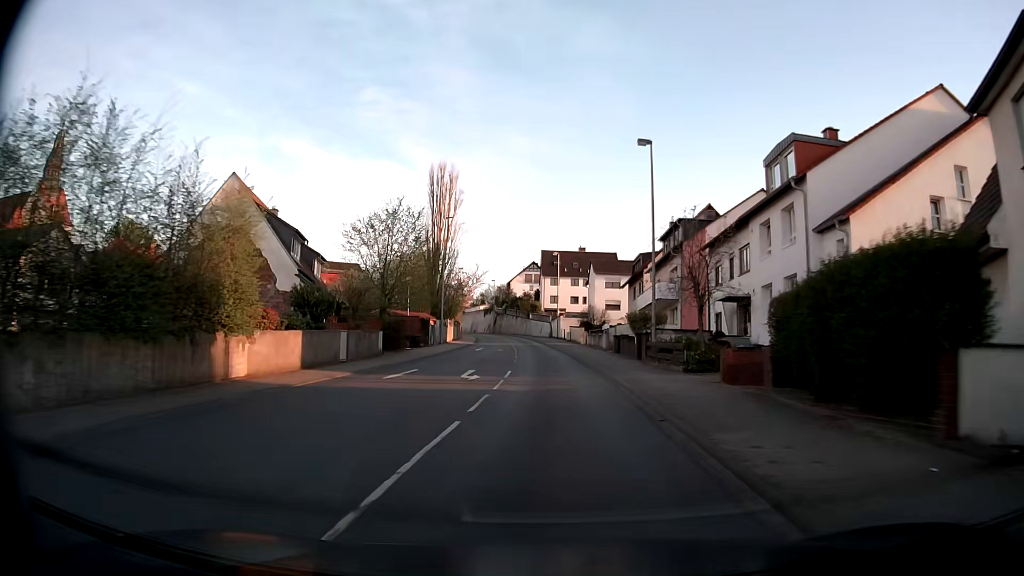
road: secondary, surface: asphalt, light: Day
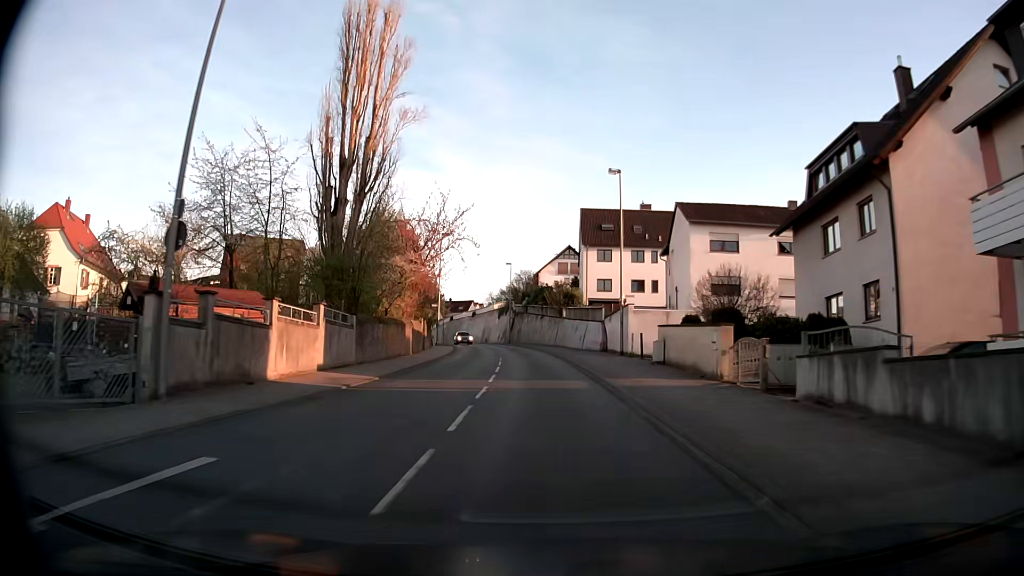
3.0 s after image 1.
(-1.1, +43.4) m; -3°
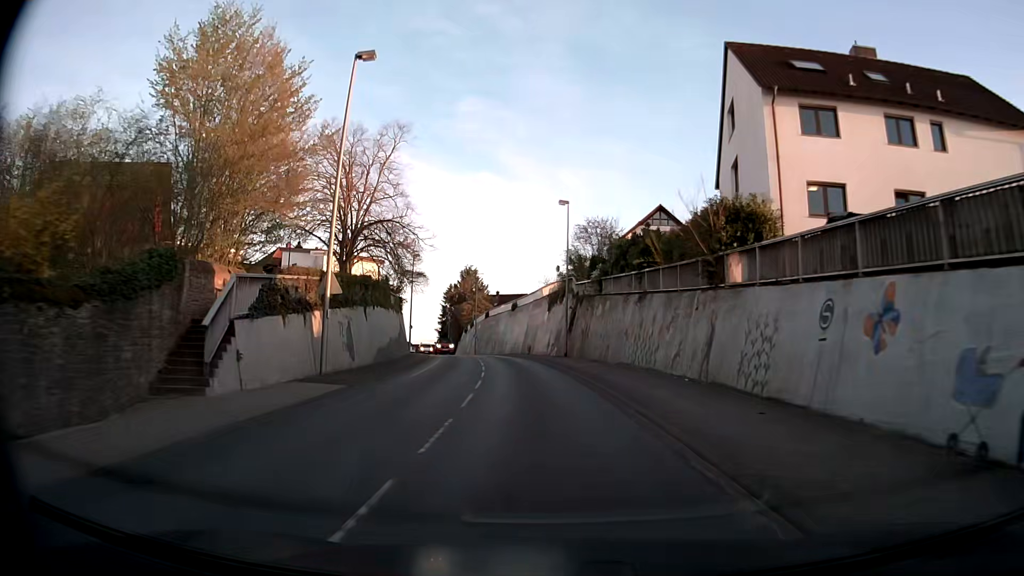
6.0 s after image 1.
(-1.7, +42.2) m; -6°
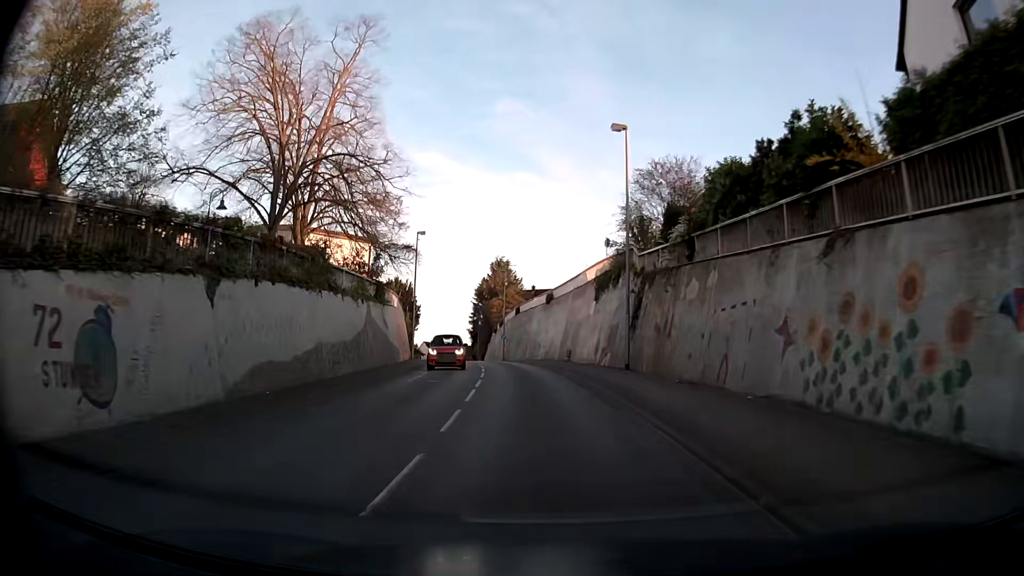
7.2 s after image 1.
(-0.3, +16.4) m; -3°
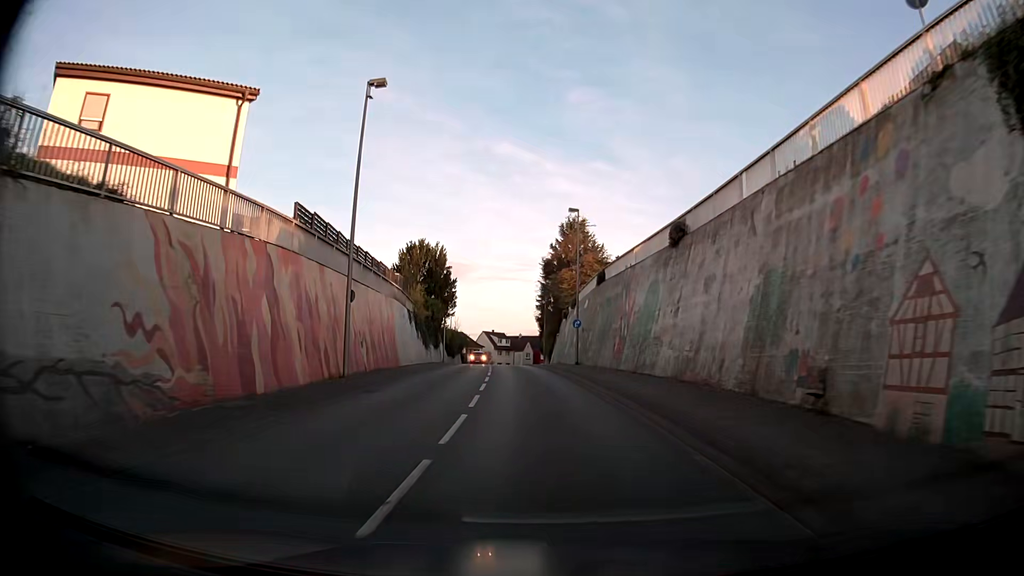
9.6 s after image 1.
(-1.9, +32.3) m; -6°
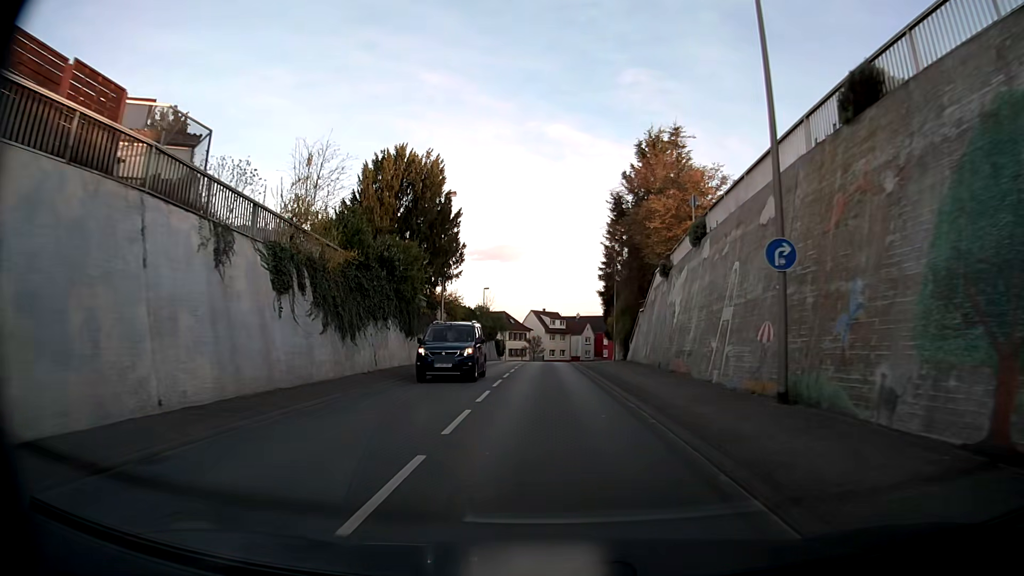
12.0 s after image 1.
(-1.6, +31.6) m; -5°
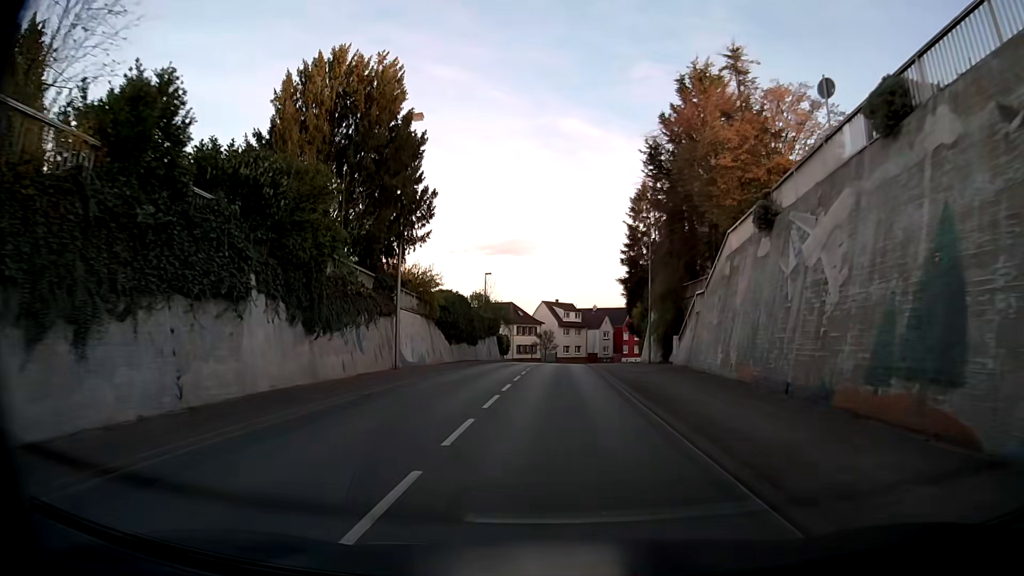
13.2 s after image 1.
(-0.2, +14.5) m; -1°
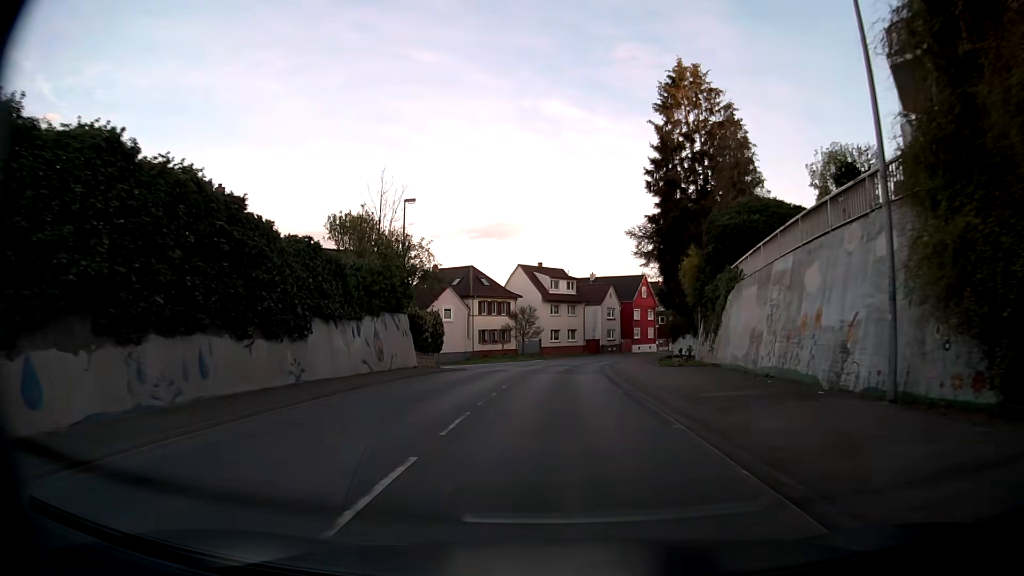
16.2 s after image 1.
(+0.1, +35.2) m; +1°
(0, +10) (0, +20) (0, +30) (+1, +40) (+2, +50) (+4, +60) (+7, +69) (+11, +78) (+16, +87) (+21, +96) m
